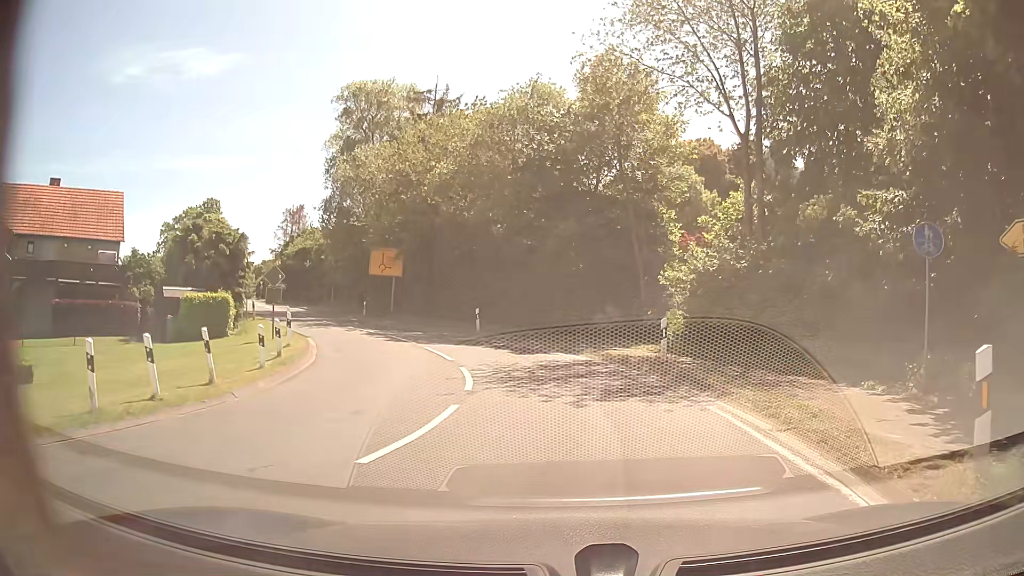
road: secondary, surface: asphalt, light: Day
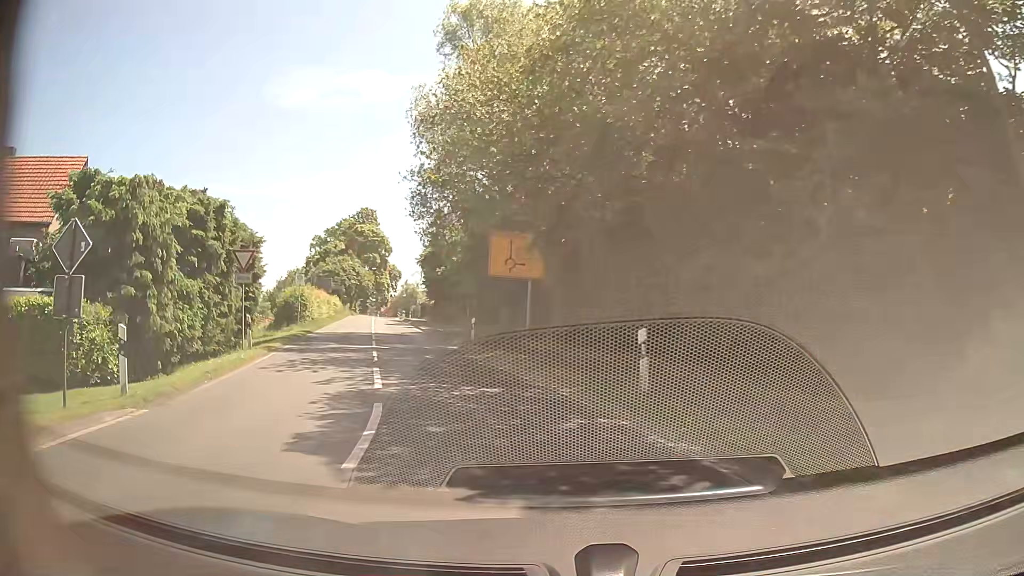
(-0.4, +18.3) m; -15°
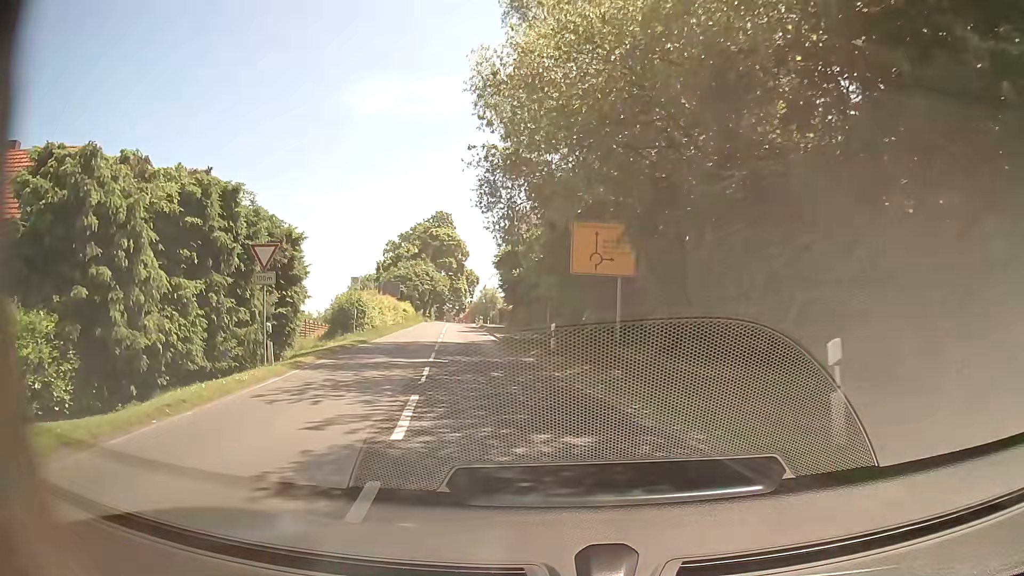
(-0.3, +4.5) m; -7°
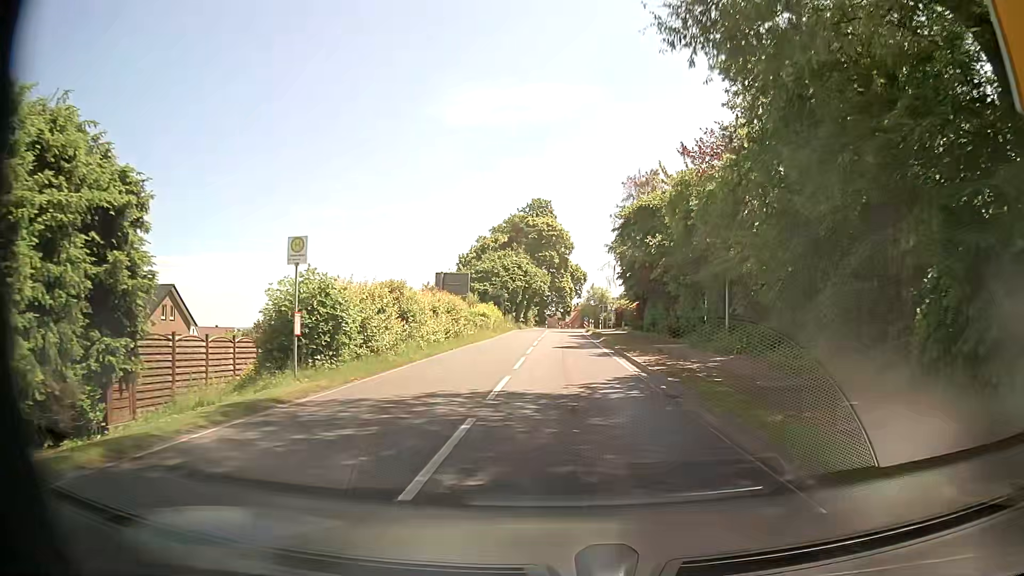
(-2.7, +20.6) m; -10°
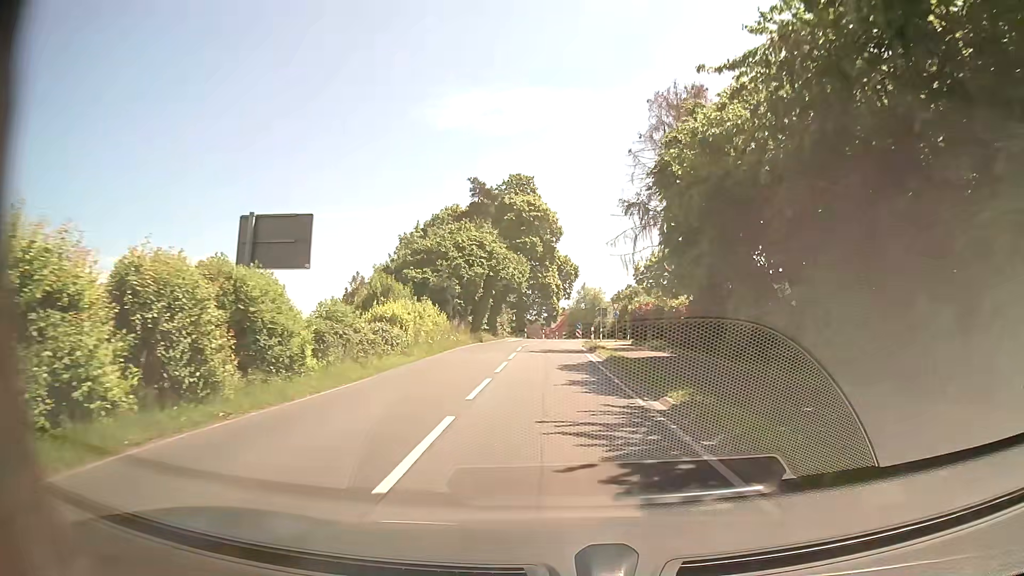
(+0.2, +24.5) m; +1°
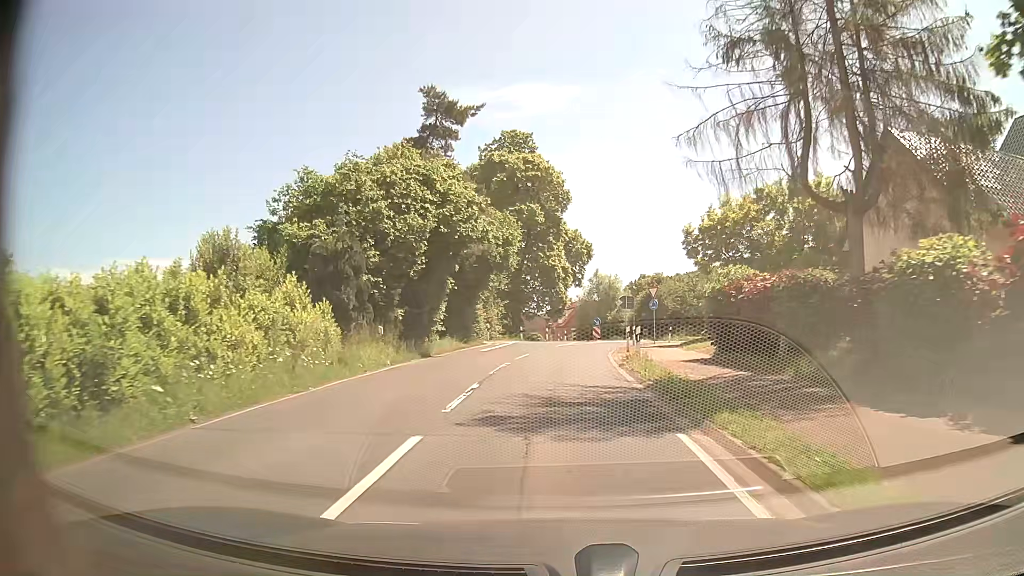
(+0.1, +20.2) m; -1°
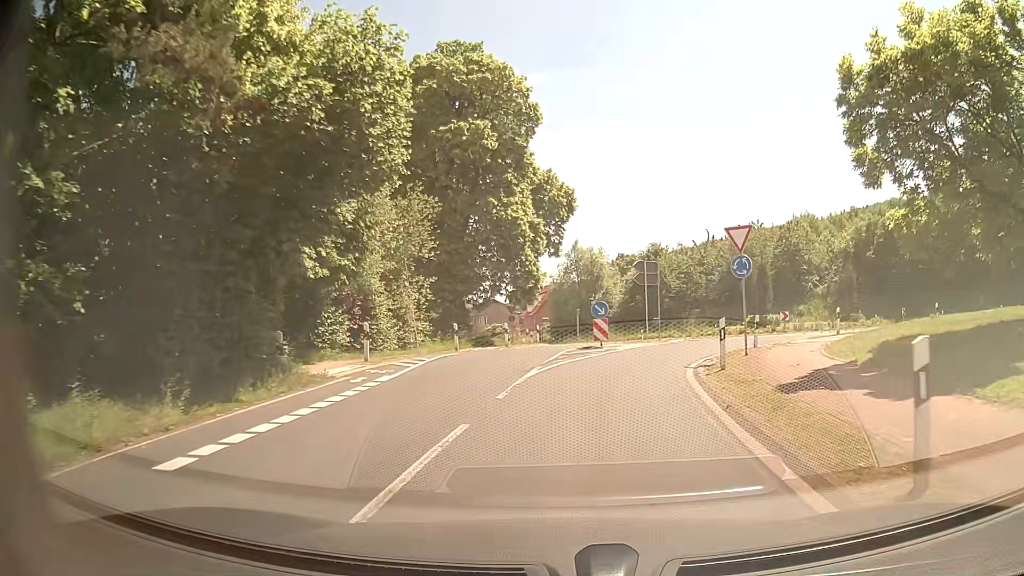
(+0.3, +23.0) m; +3°
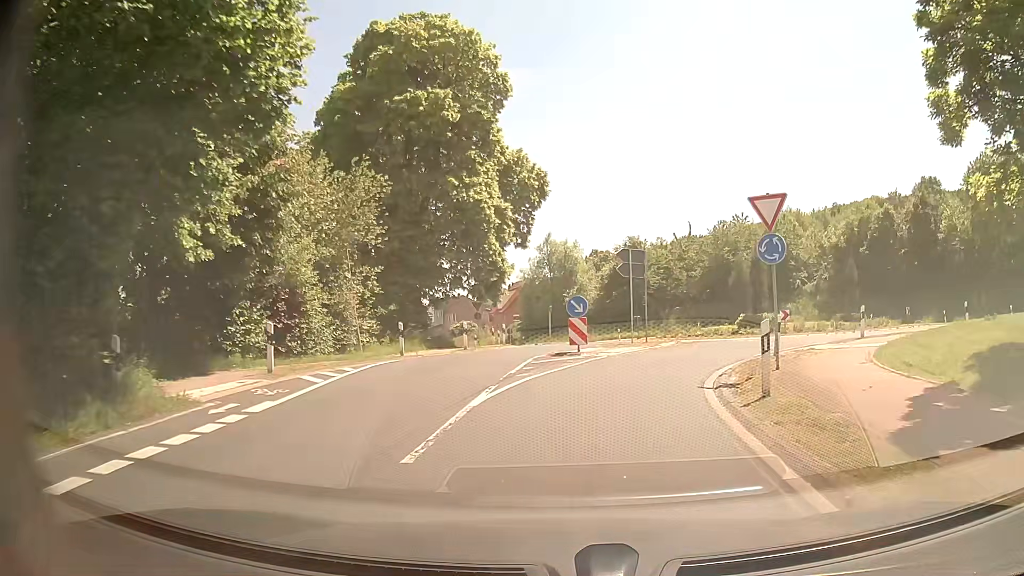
(+0.1, +4.7) m; +3°
(0, +10) (+3, +20) (+10, +26) (+19, +31) (+26, +38) (+26, +48) (+20, +55) (+10, +58) (+1, +62) (-6, +69) m
